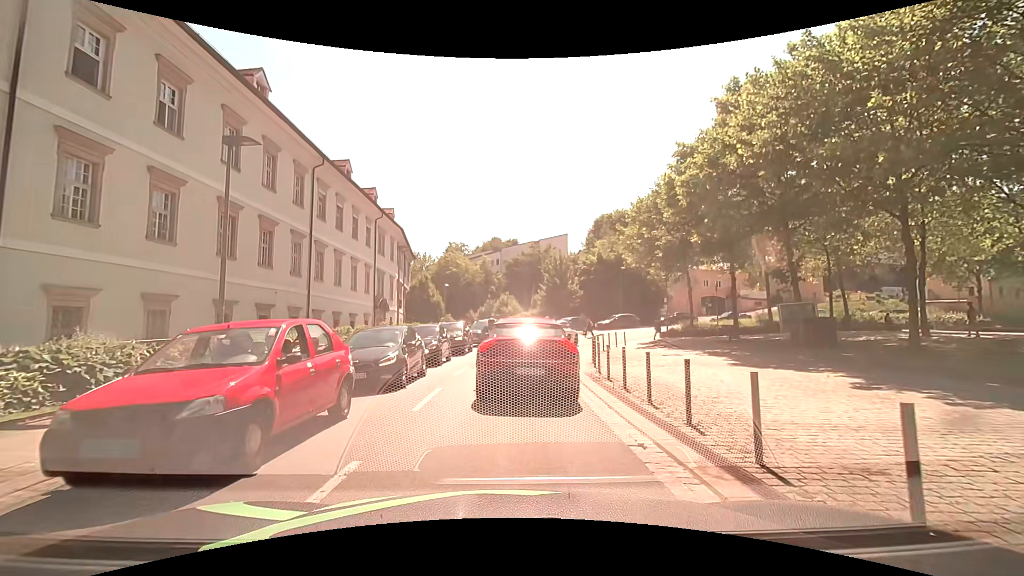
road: tertiary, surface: asphalt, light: Day
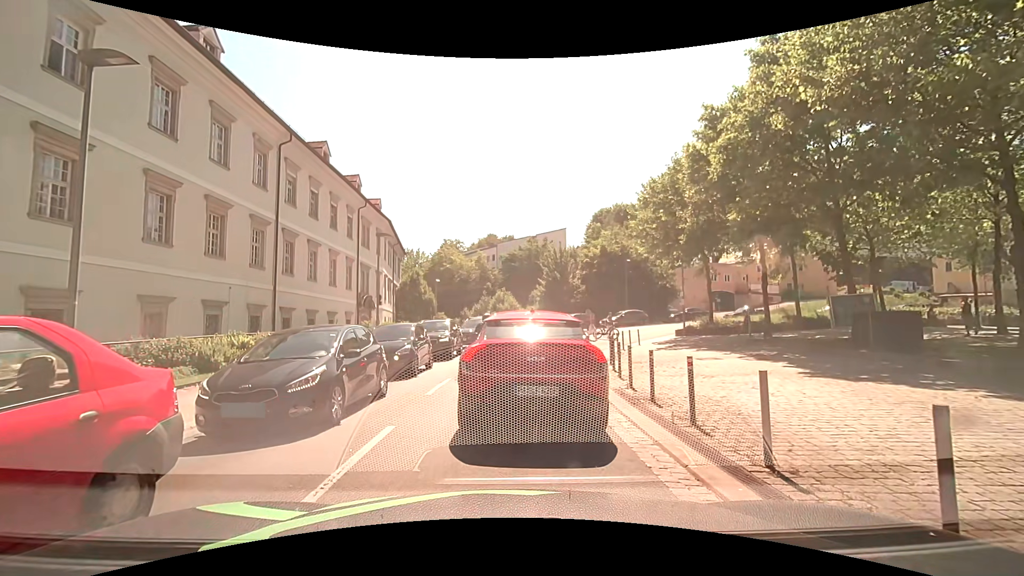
(0.0, +4.1) m; +2°
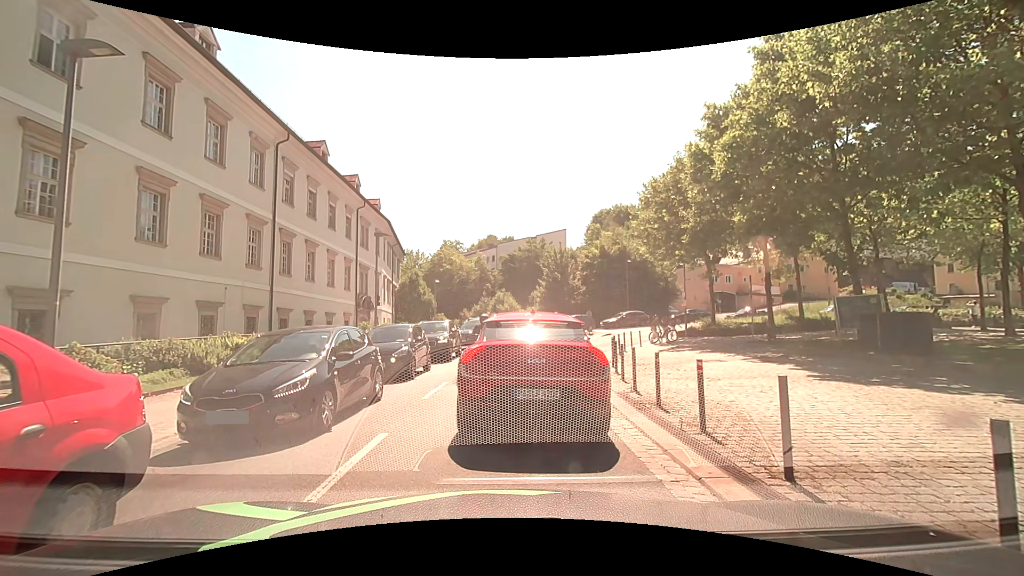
(0.0, +0.4) m; 0°
